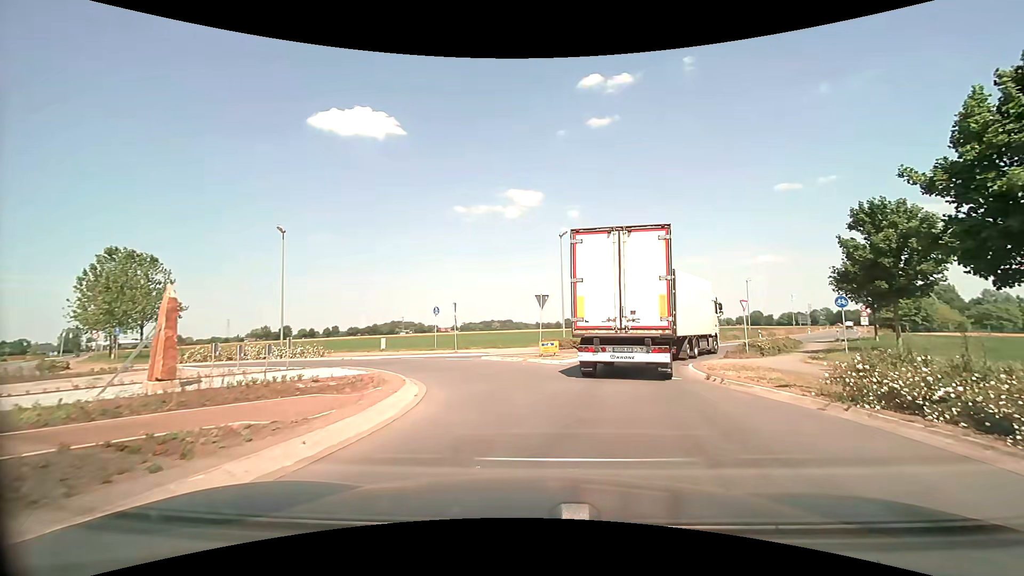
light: Day
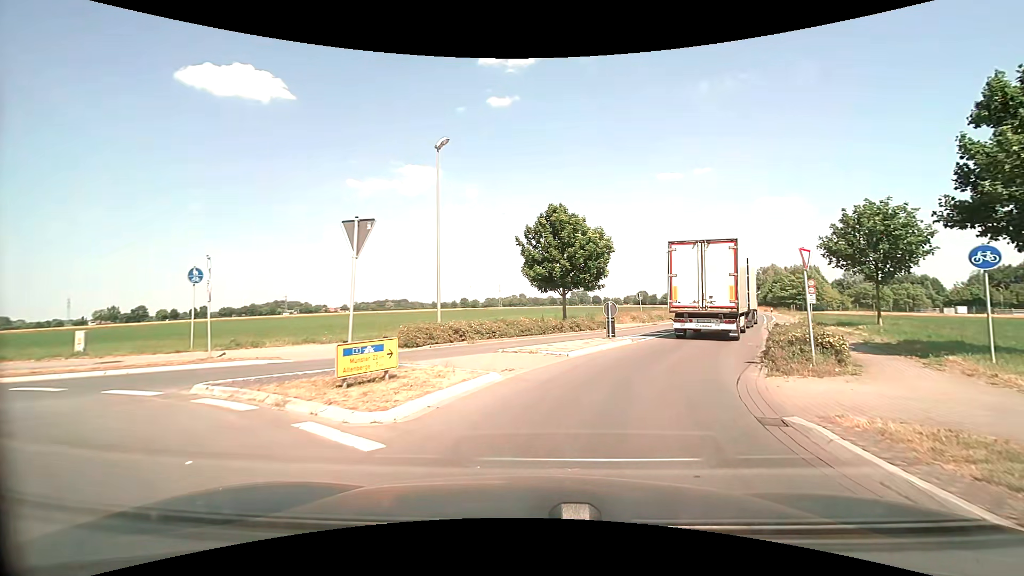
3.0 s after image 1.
(+1.3, +14.9) m; +11°
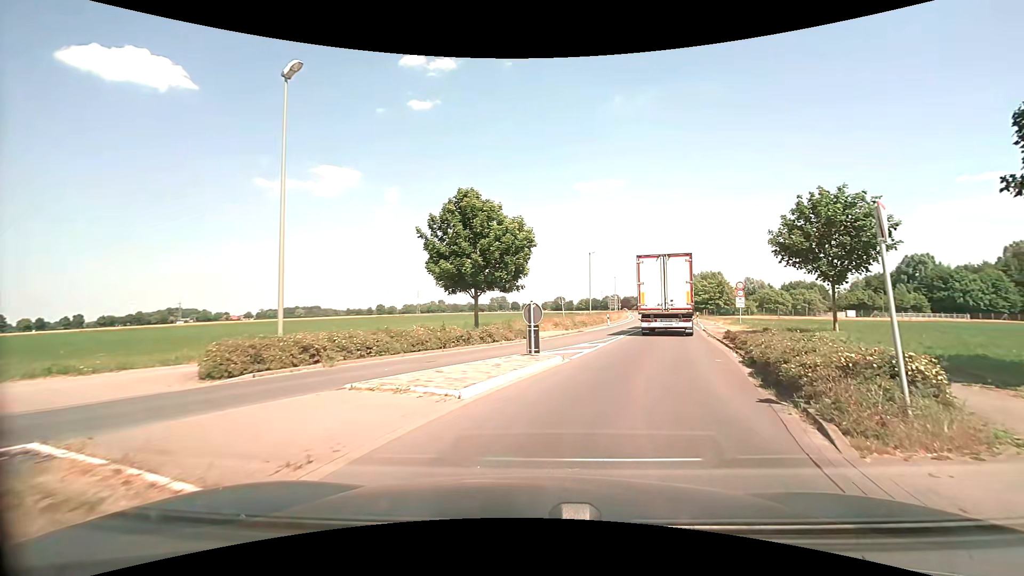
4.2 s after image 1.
(+0.5, +6.2) m; +10°
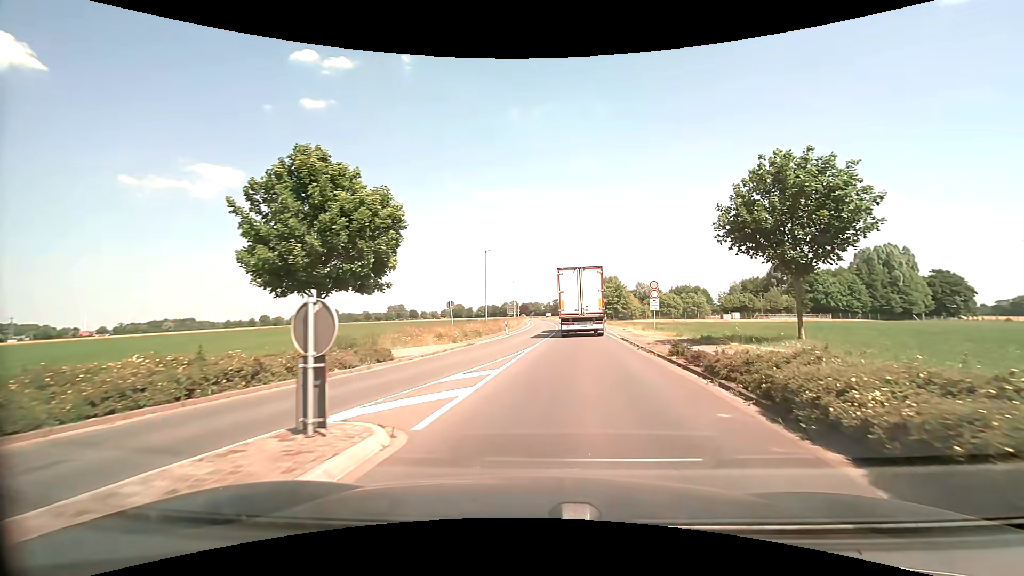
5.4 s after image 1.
(+0.8, +8.1) m; +11°
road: secondary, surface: asphalt
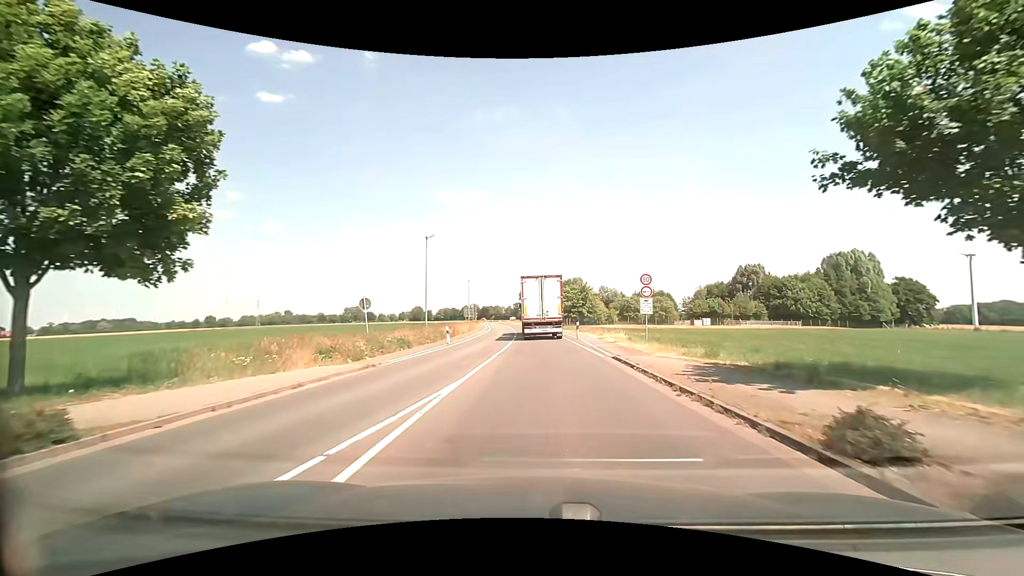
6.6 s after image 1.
(+0.5, +10.0) m; +4°
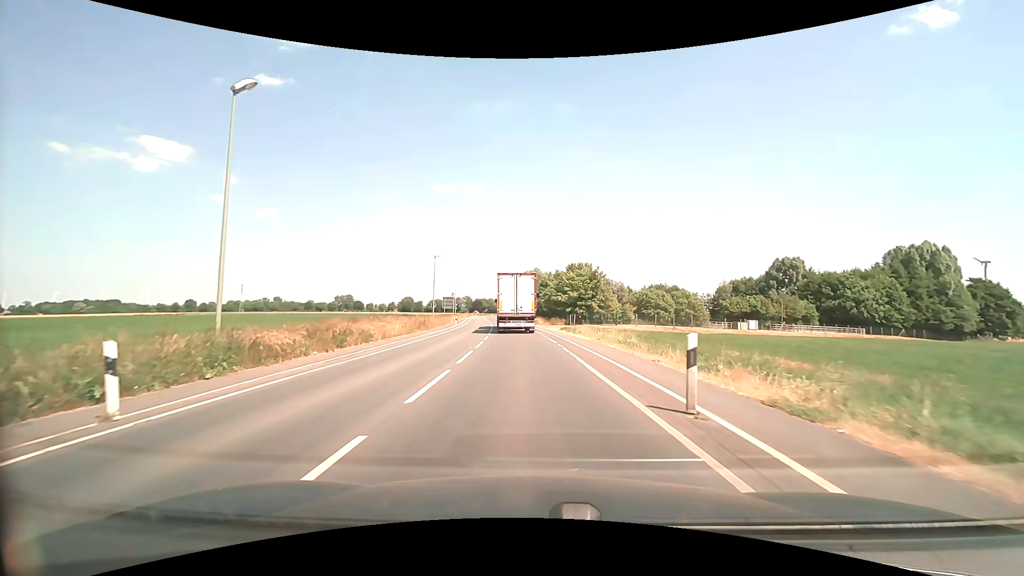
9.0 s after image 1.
(+0.6, +24.4) m; +1°
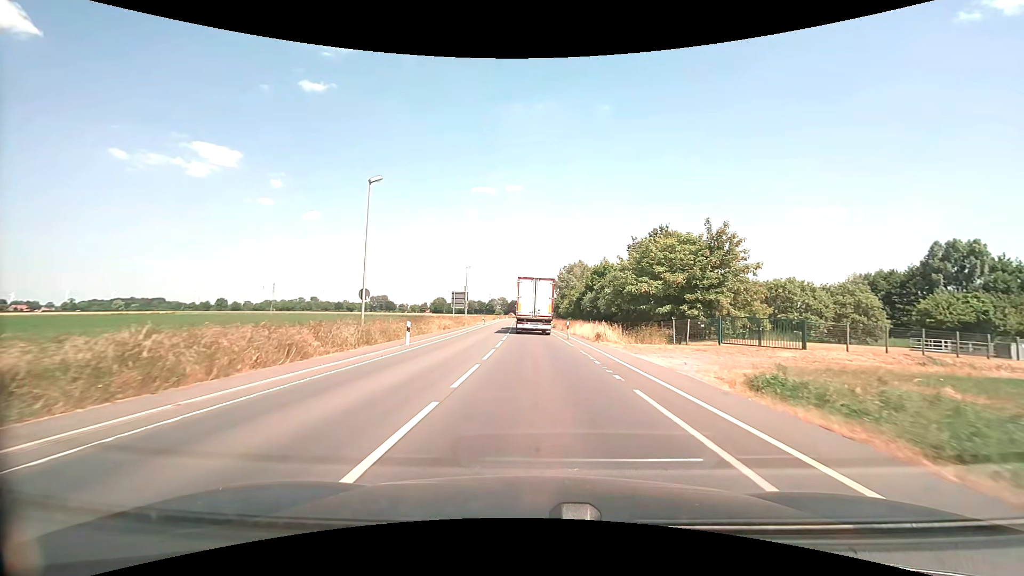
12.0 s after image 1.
(-1.4, +34.5) m; -4°
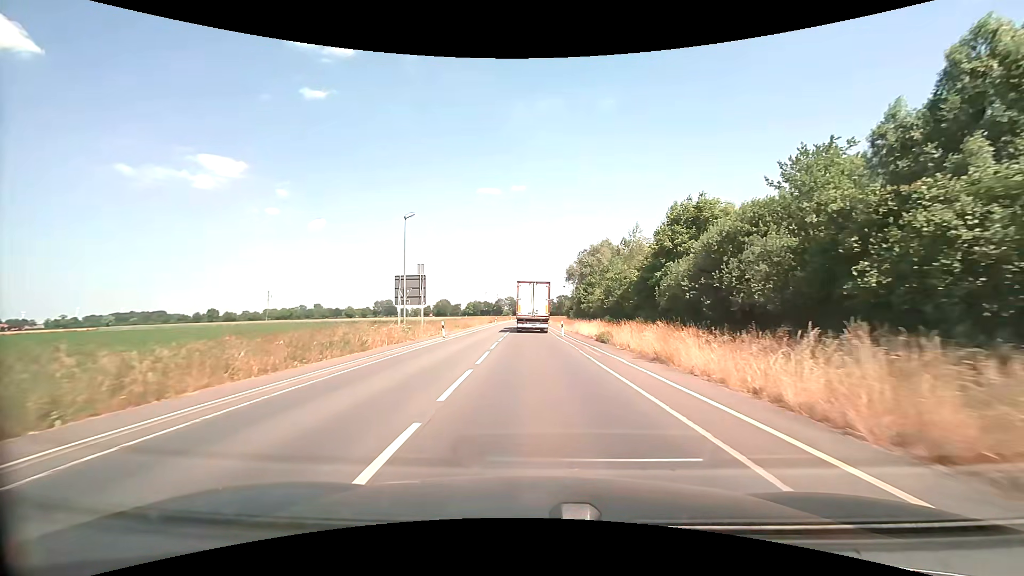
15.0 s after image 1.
(-0.4, +37.6) m; -1°
(0, +10) (0, +20) (0, +30) (0, +40) (-1, +50) (-1, +60) (-1, +70) (-1, +80) (-1, +90) (-1, +100) m
